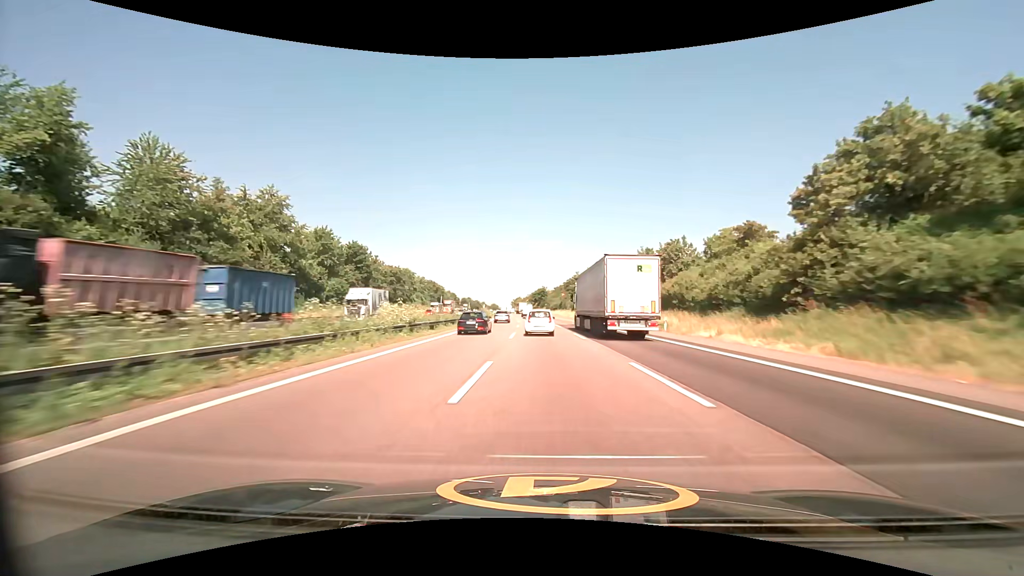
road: motorway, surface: asphalt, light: Day
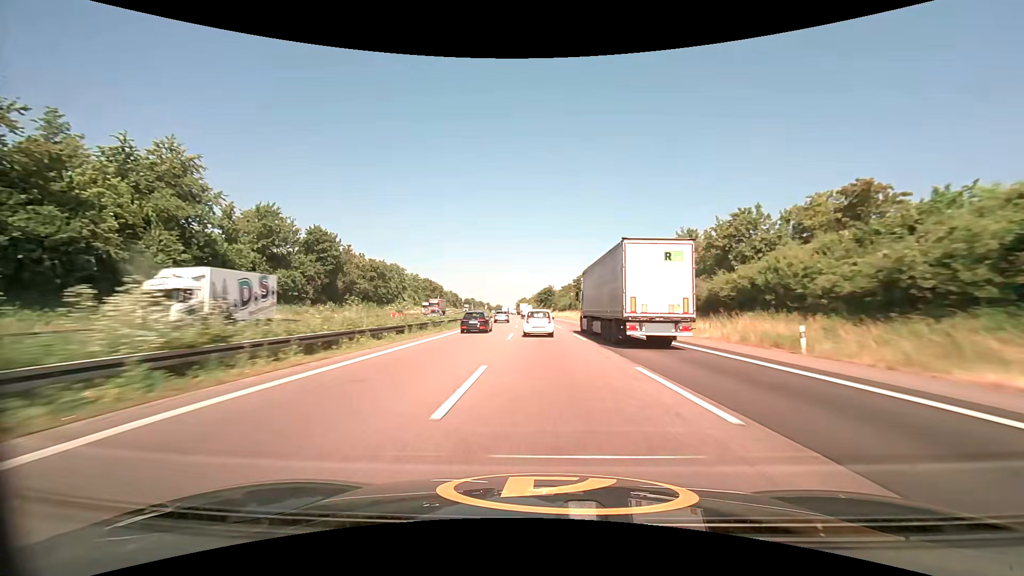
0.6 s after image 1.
(-0.1, +18.8) m; -1°
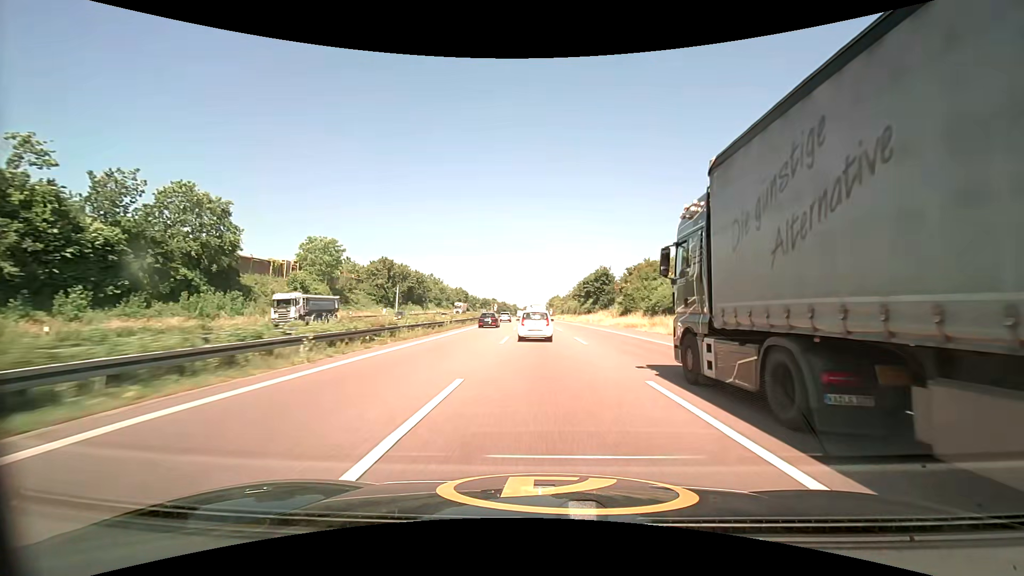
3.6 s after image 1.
(-2.8, +91.3) m; -4°
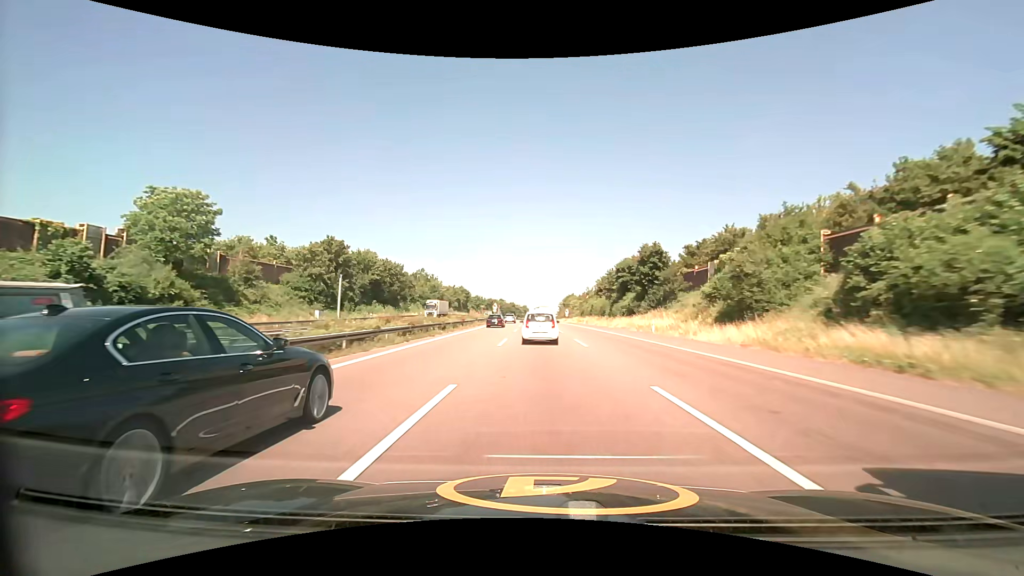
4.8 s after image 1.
(-0.4, +36.4) m; -1°
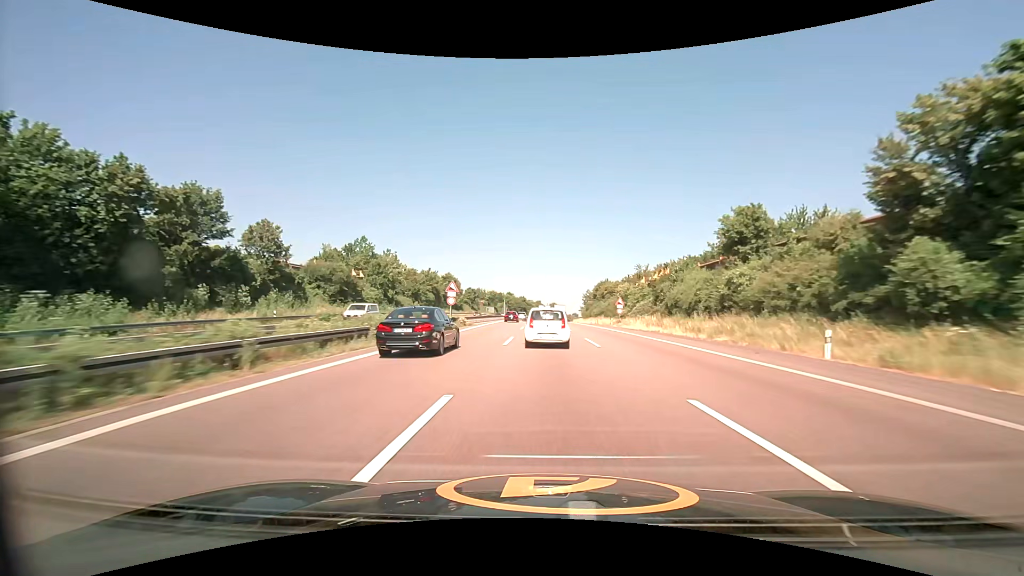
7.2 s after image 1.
(-1.4, +73.0) m; -2°
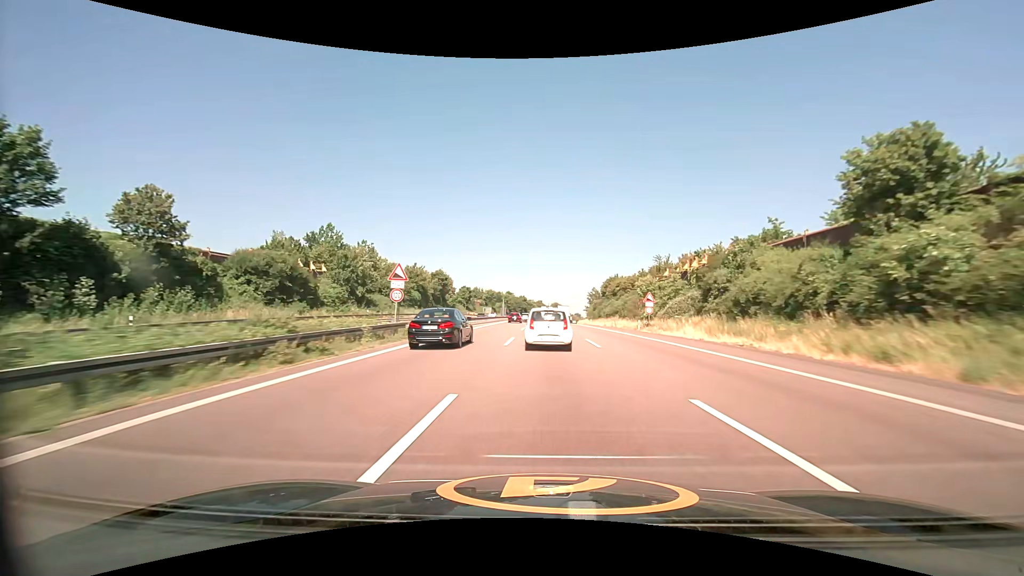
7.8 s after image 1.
(0.0, +17.7) m; 0°
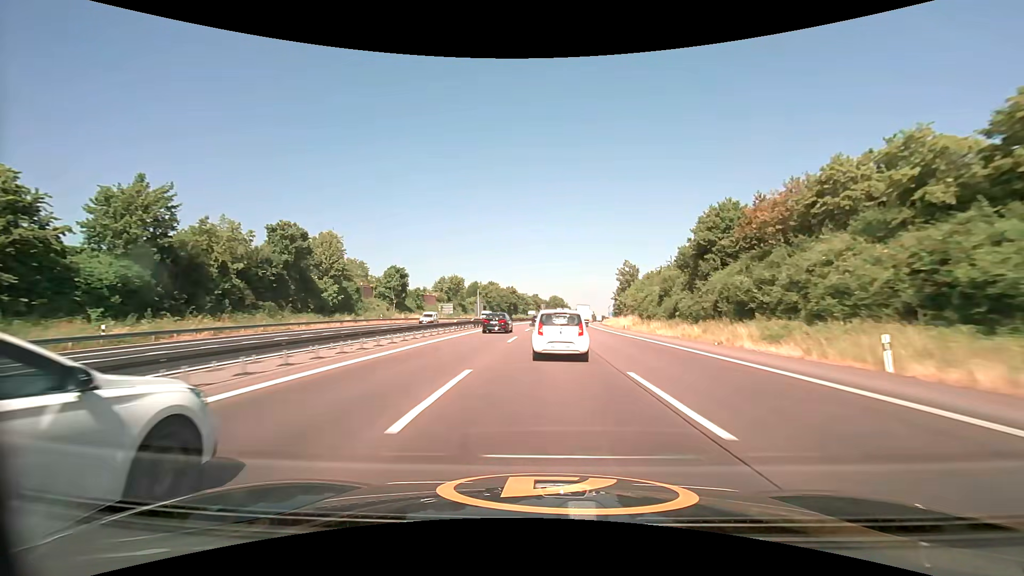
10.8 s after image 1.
(+0.4, +85.4) m; 0°
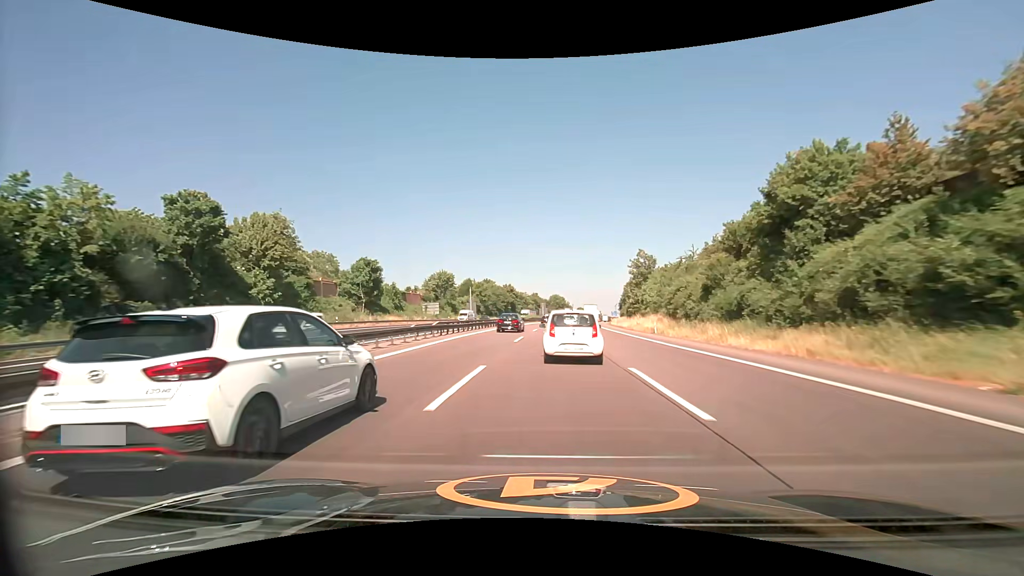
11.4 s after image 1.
(+0.1, +17.0) m; 0°
(0, +10) (0, +20) (0, +30) (0, +40) (0, +50) (0, +60) (0, +70) (0, +80) (+1, +90) (+1, +100) m
